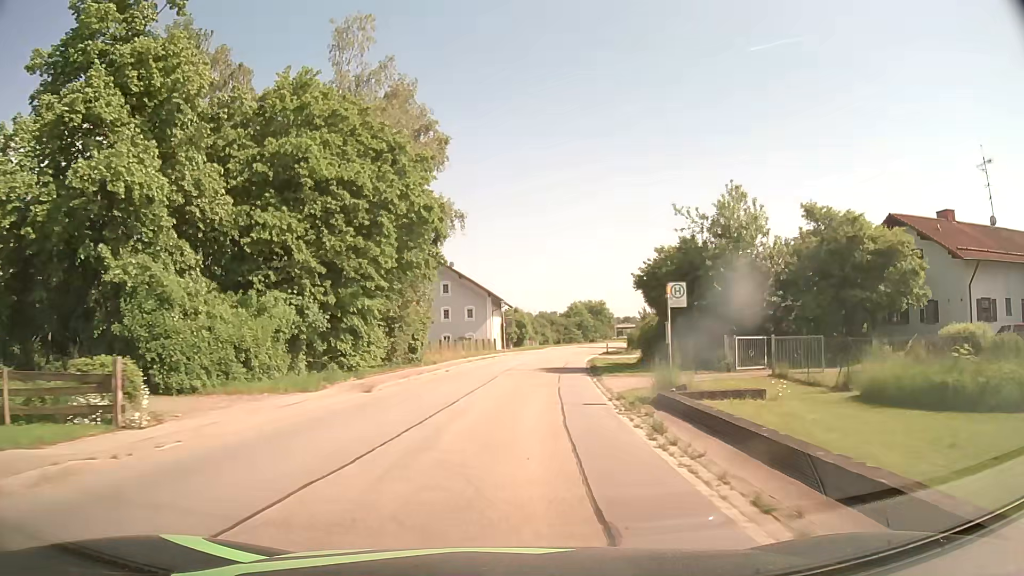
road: tertiary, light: Day
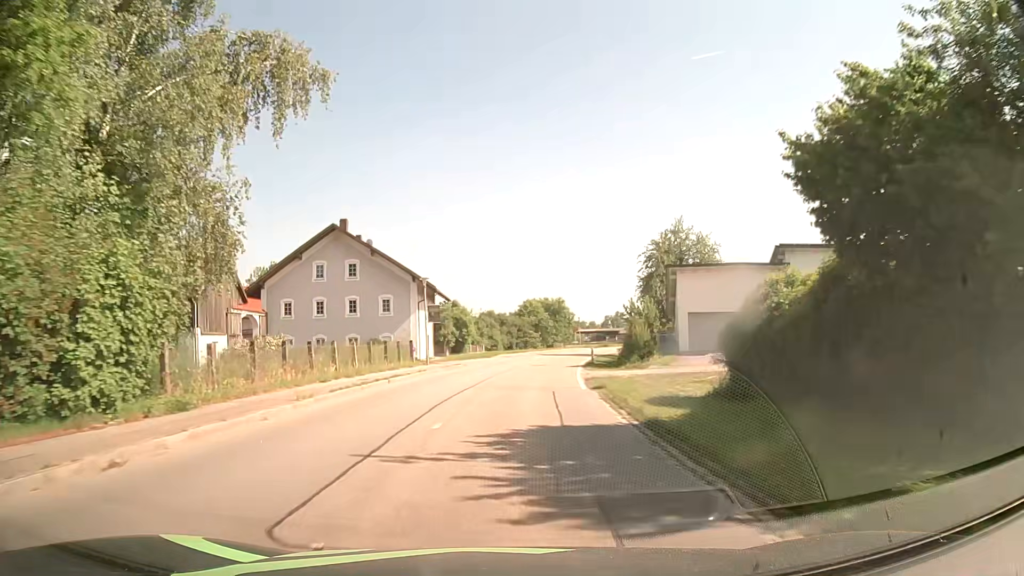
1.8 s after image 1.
(+1.2, +23.2) m; +5°
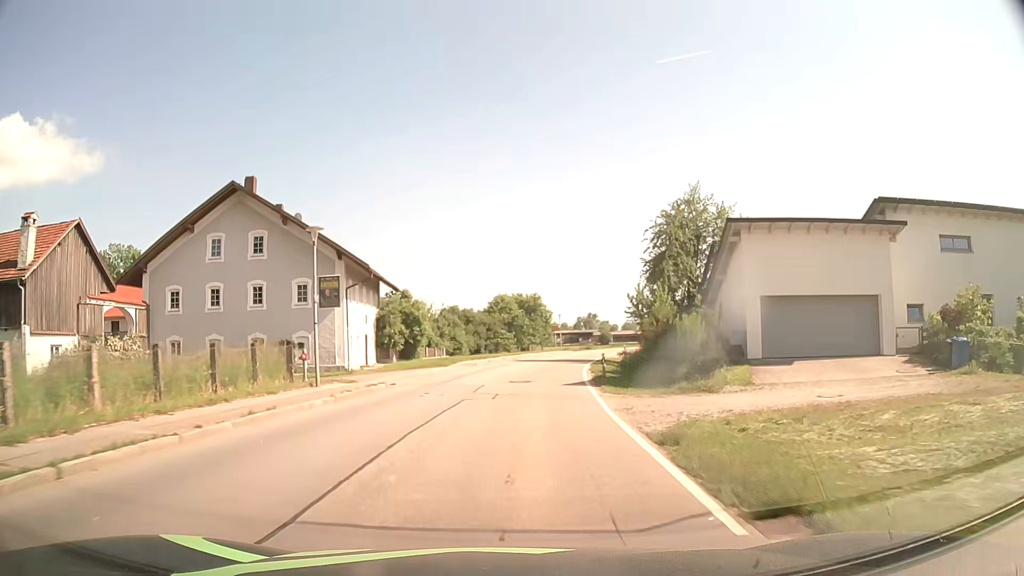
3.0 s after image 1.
(+0.3, +15.3) m; +3°
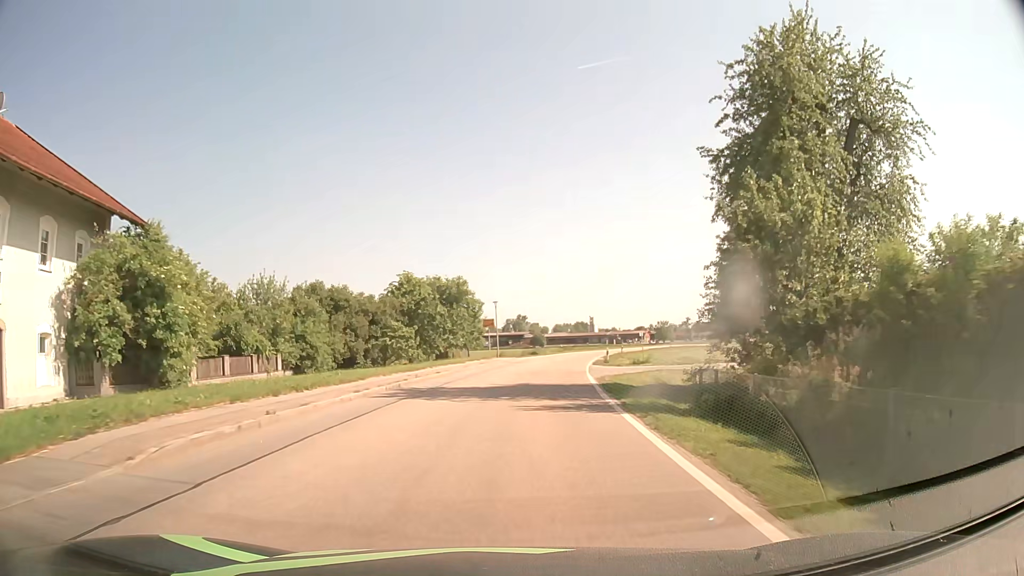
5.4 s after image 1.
(+1.5, +30.5) m; +6°
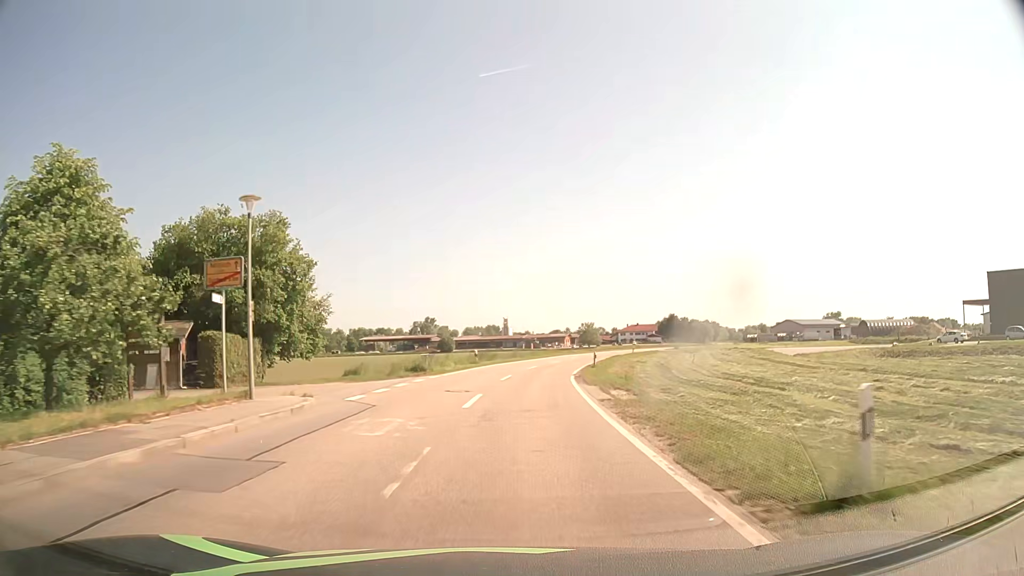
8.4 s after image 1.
(+2.6, +39.9) m; +7°
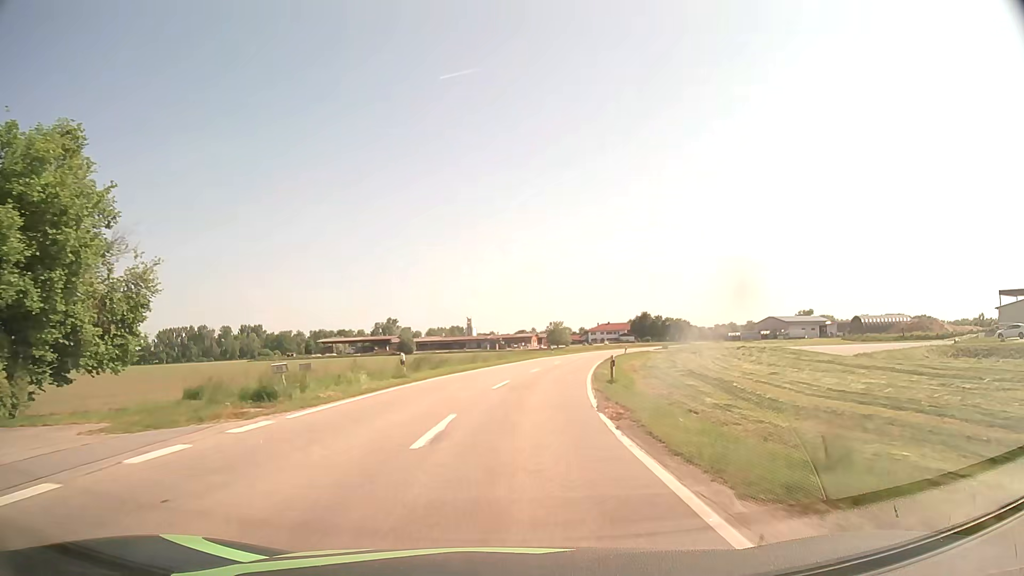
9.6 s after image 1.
(+0.5, +18.3) m; +3°
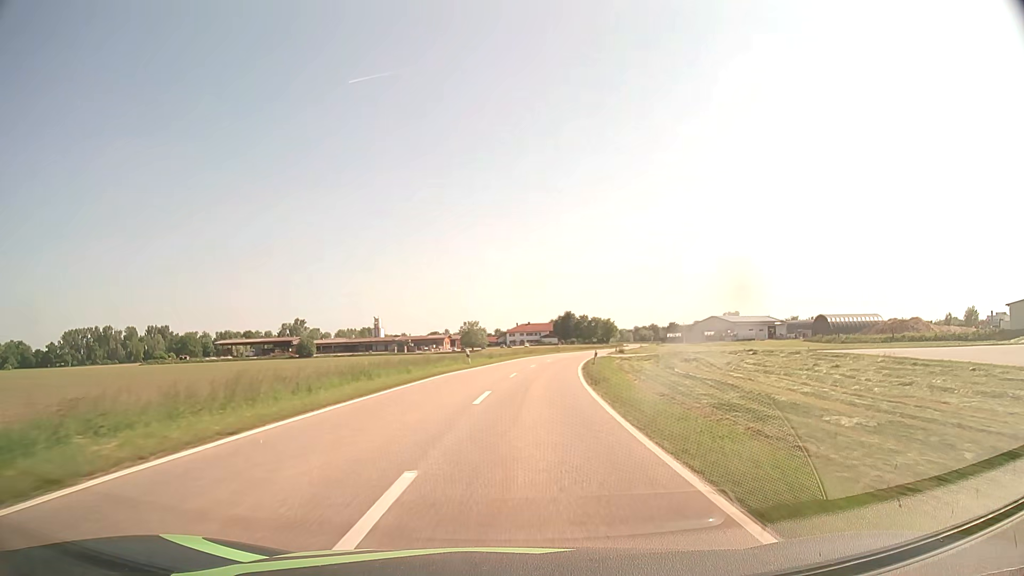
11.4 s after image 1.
(+1.7, +29.7) m; +7°
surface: asphalt
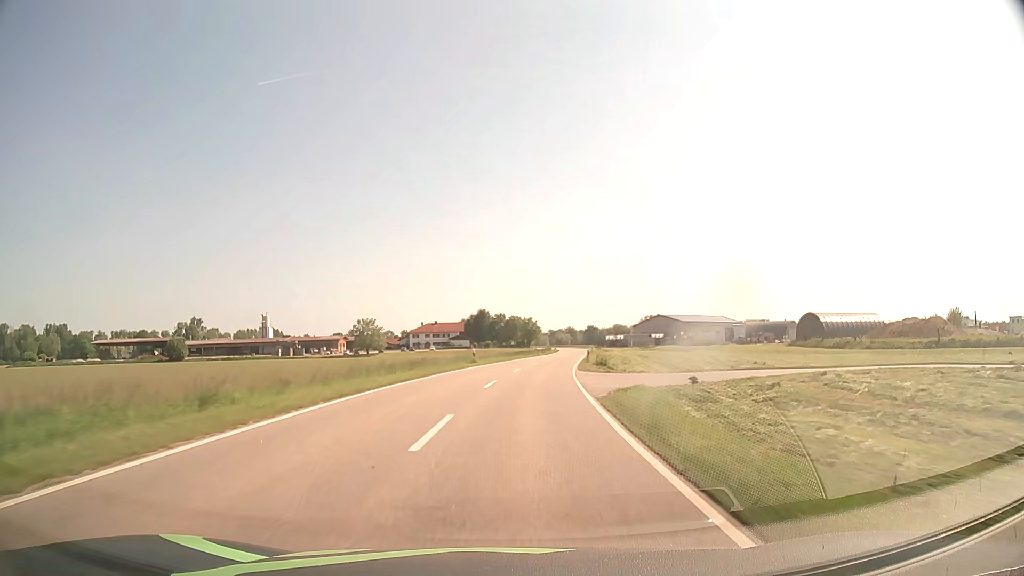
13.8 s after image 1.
(+3.1, +43.2) m; +8°
(0, +10) (+1, +20) (+1, +30) (+2, +40) (+3, +50) (+5, +60) (+6, +70) (+8, +80) (+9, +89) (+10, +99) m
